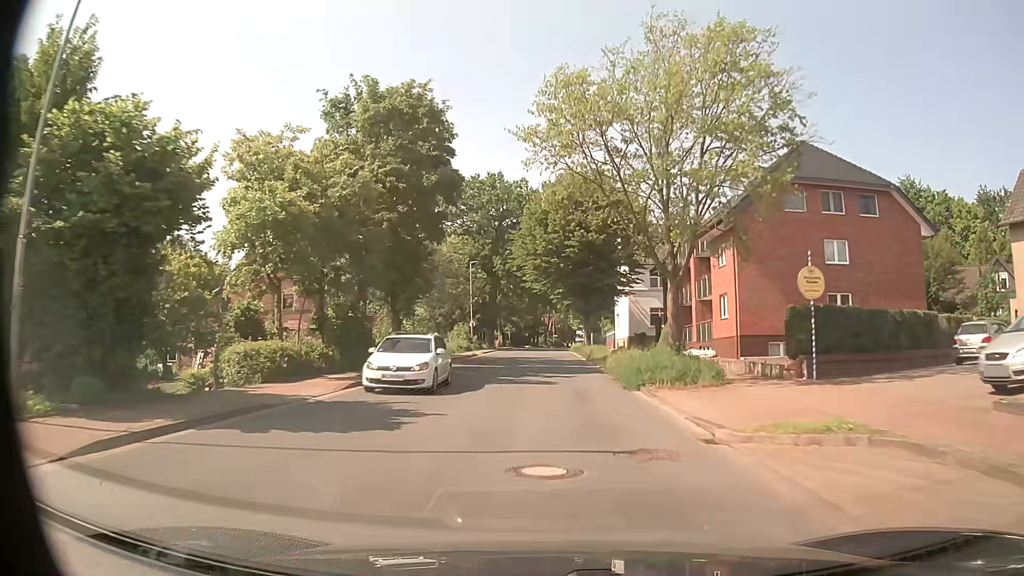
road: tertiary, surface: asphalt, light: Day
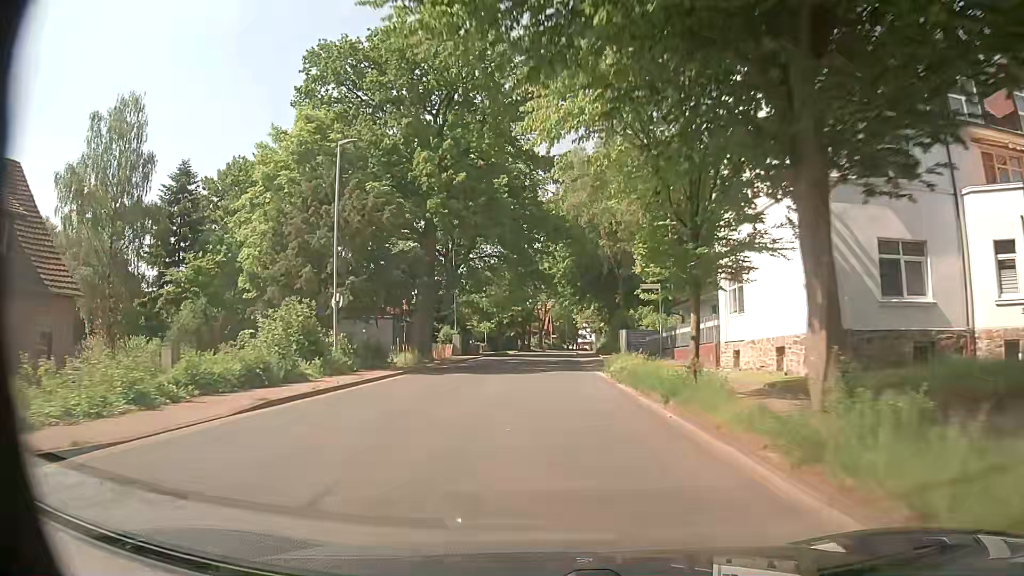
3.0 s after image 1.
(+0.4, +43.5) m; +1°
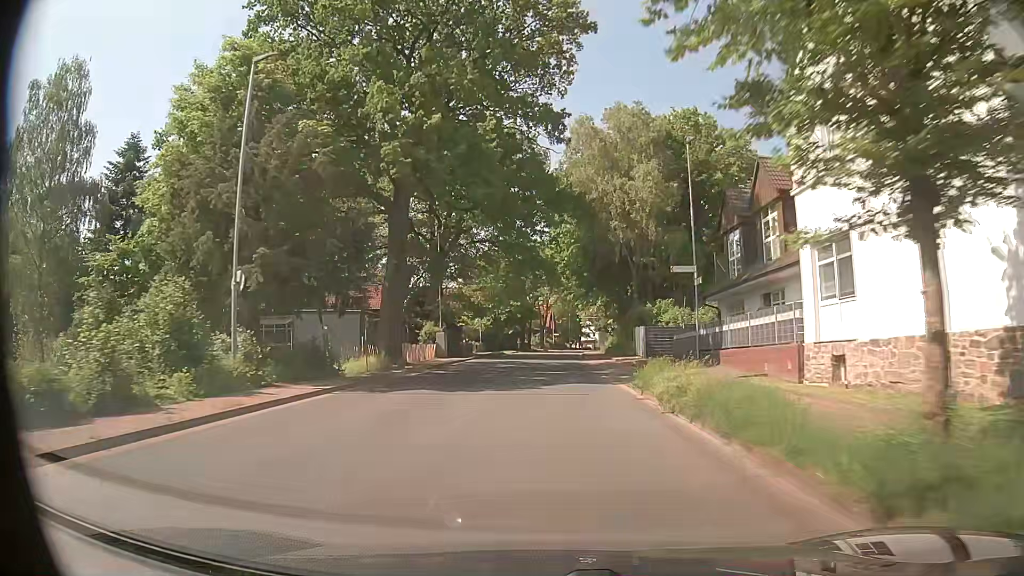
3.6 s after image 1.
(0.0, +8.8) m; +1°
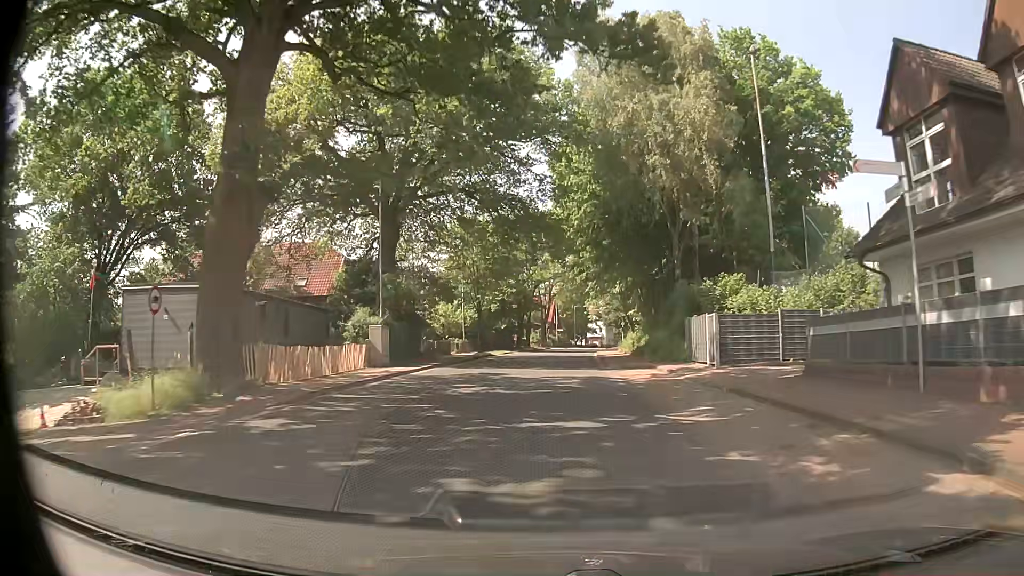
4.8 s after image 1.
(-0.5, +17.6) m; -2°
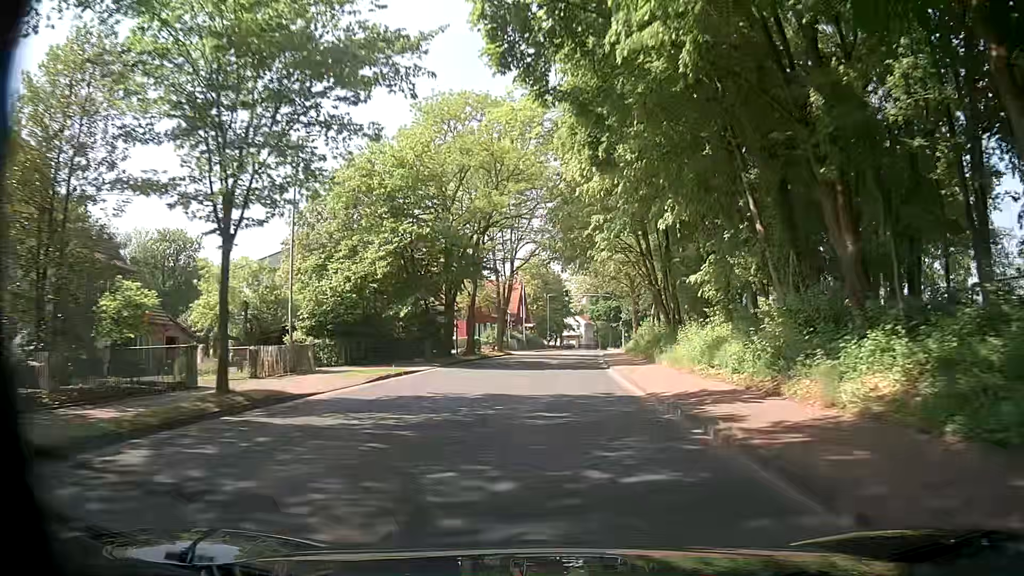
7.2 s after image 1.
(+0.7, +36.1) m; +3°
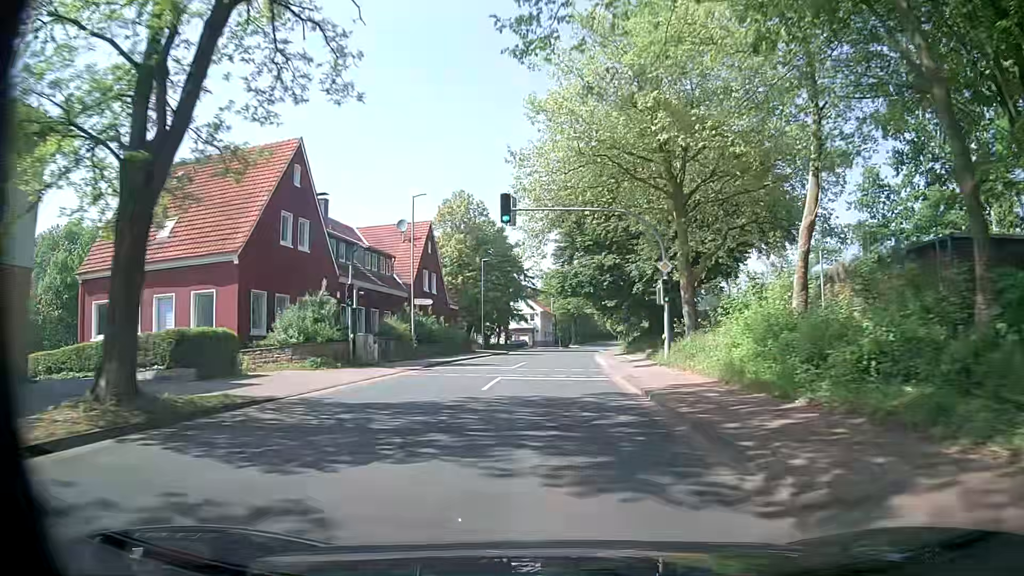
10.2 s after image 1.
(+1.4, +46.3) m; +4°
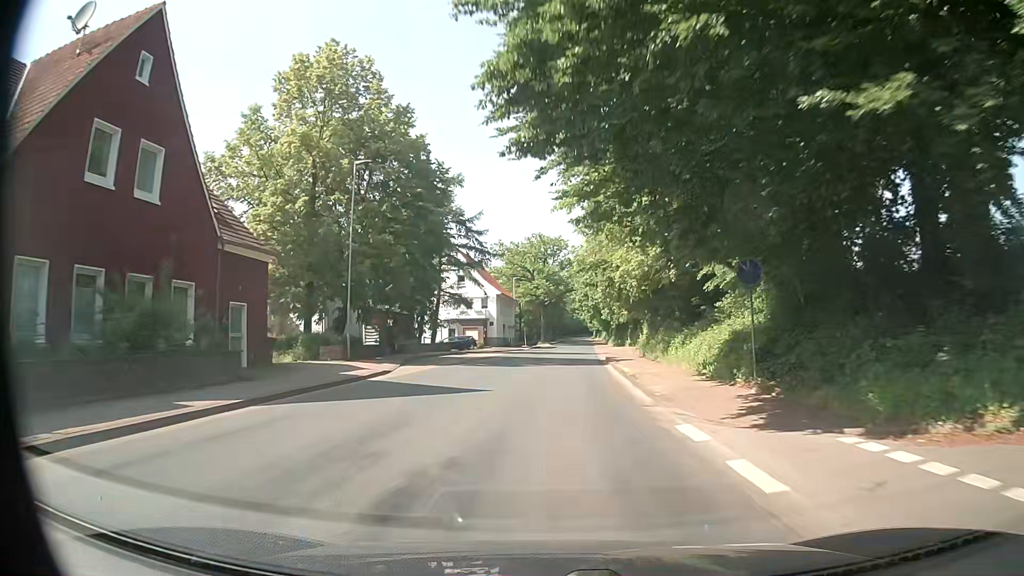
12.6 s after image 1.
(+0.4, +37.2) m; +2°
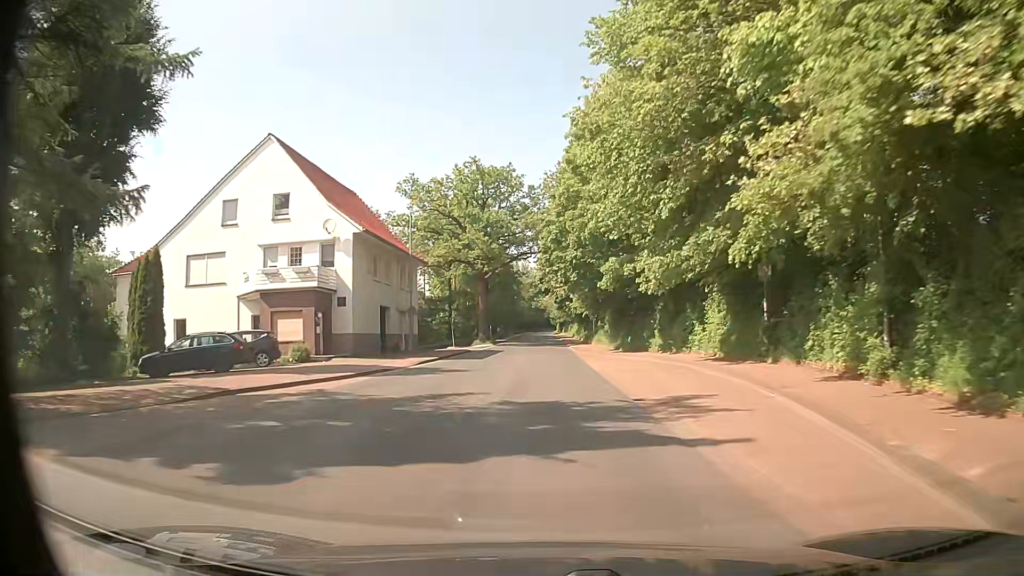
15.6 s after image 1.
(+1.7, +46.1) m; +4°
(0, +10) (0, +20) (0, +30) (0, +40) (0, +50) (0, +60) (0, +70) (0, +80) (-1, +90) (-1, +100) m
